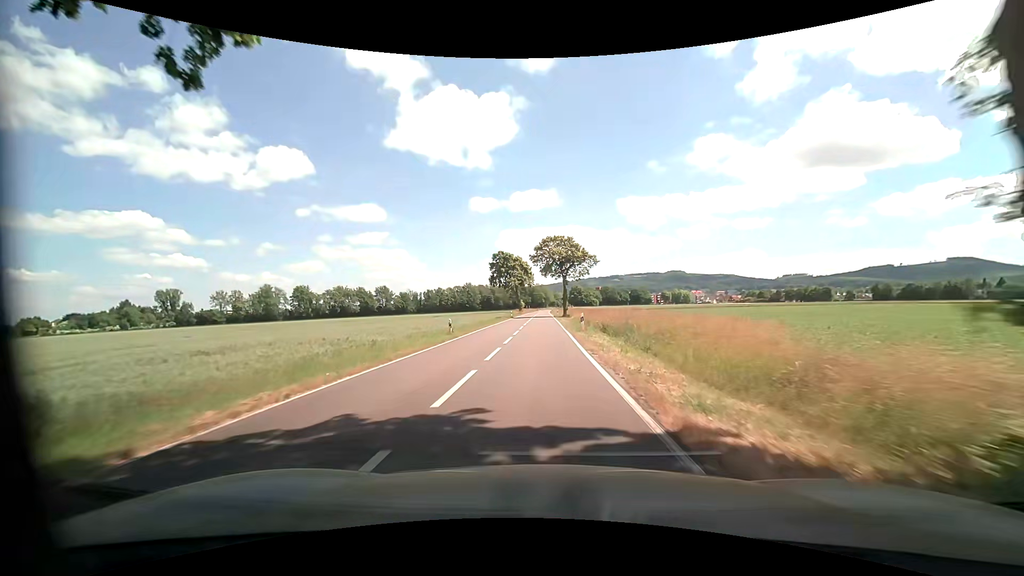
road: tertiary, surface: asphalt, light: Day
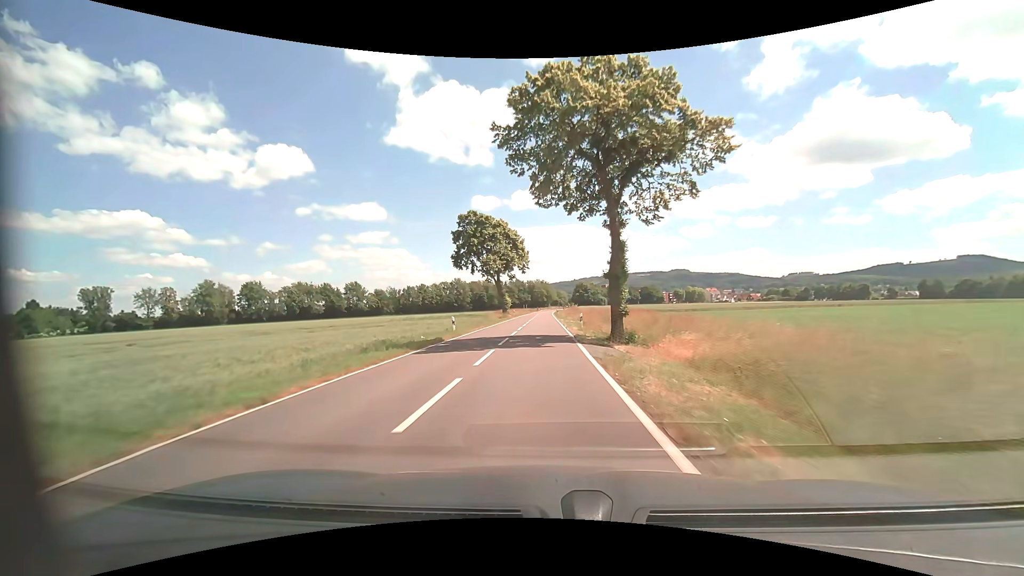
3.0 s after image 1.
(+0.1, +50.0) m; 0°
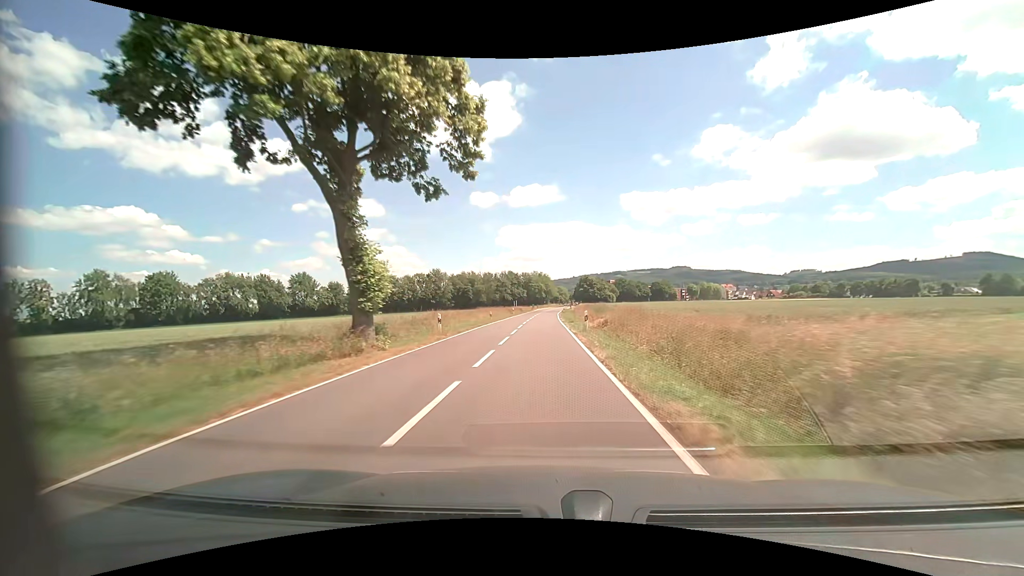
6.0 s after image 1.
(-0.1, +55.2) m; 0°
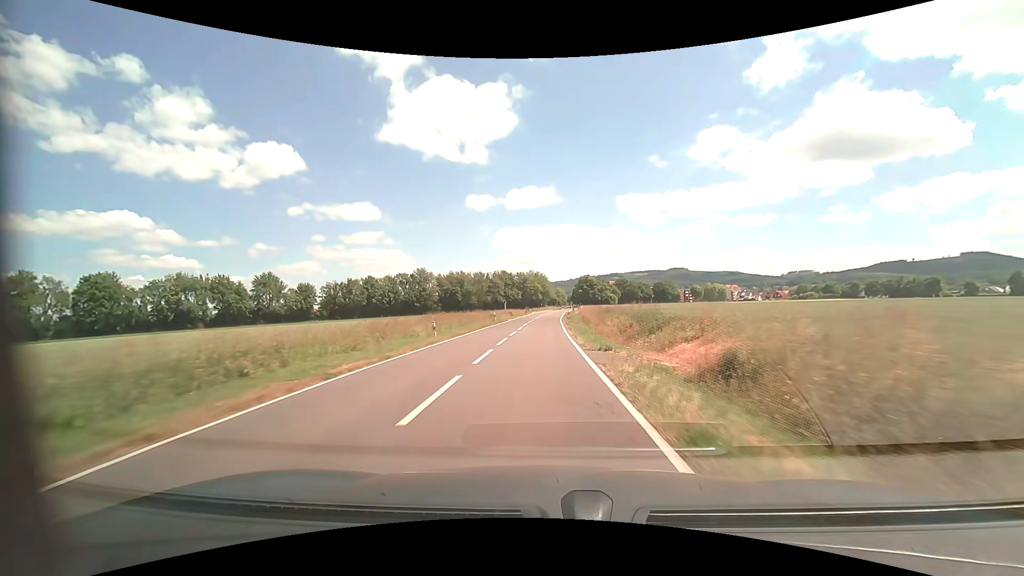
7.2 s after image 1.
(0.0, +23.4) m; 0°
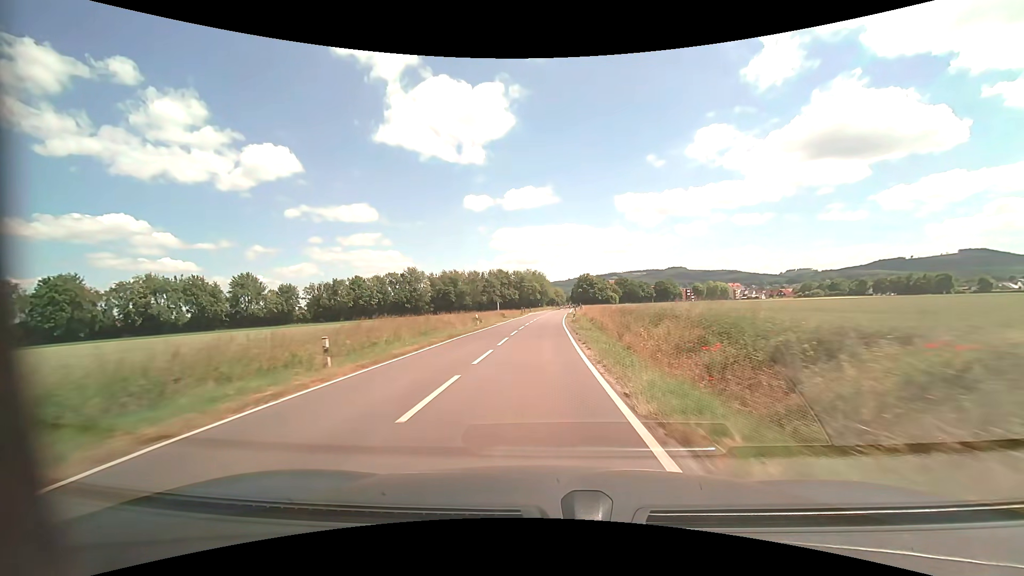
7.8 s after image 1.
(+0.1, +11.9) m; 0°
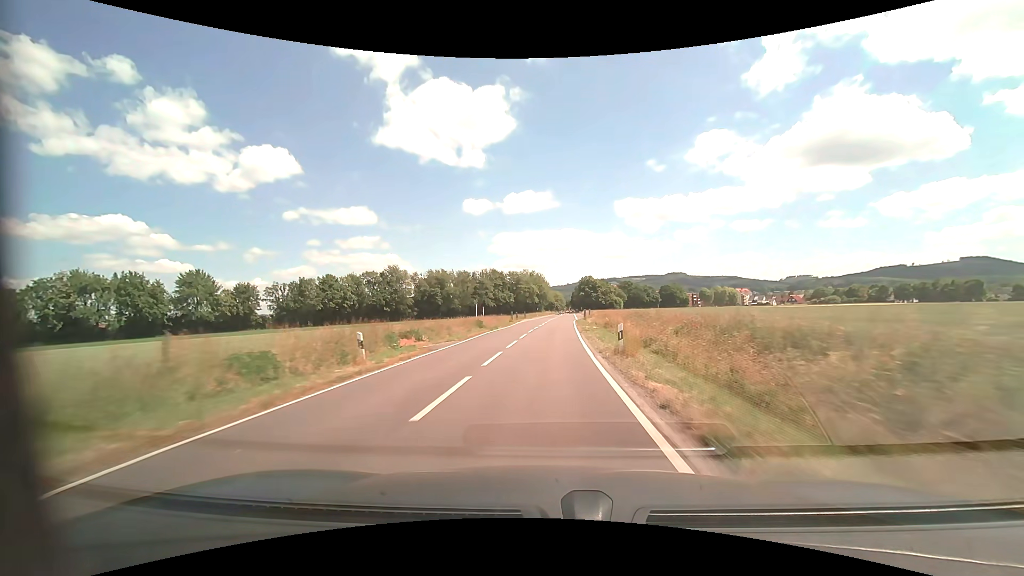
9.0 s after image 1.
(+0.1, +24.0) m; 0°
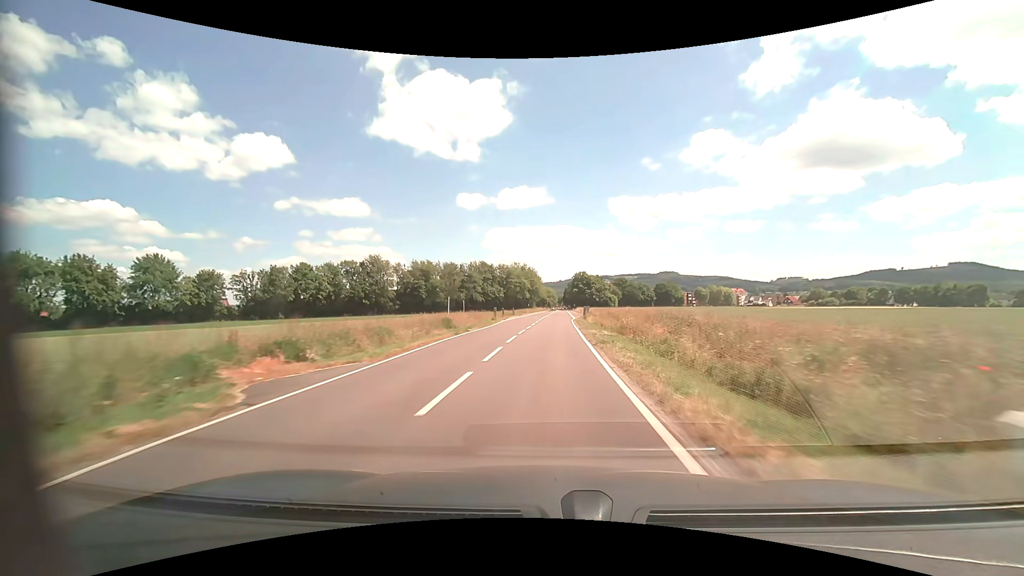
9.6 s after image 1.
(0.0, +12.0) m; +1°
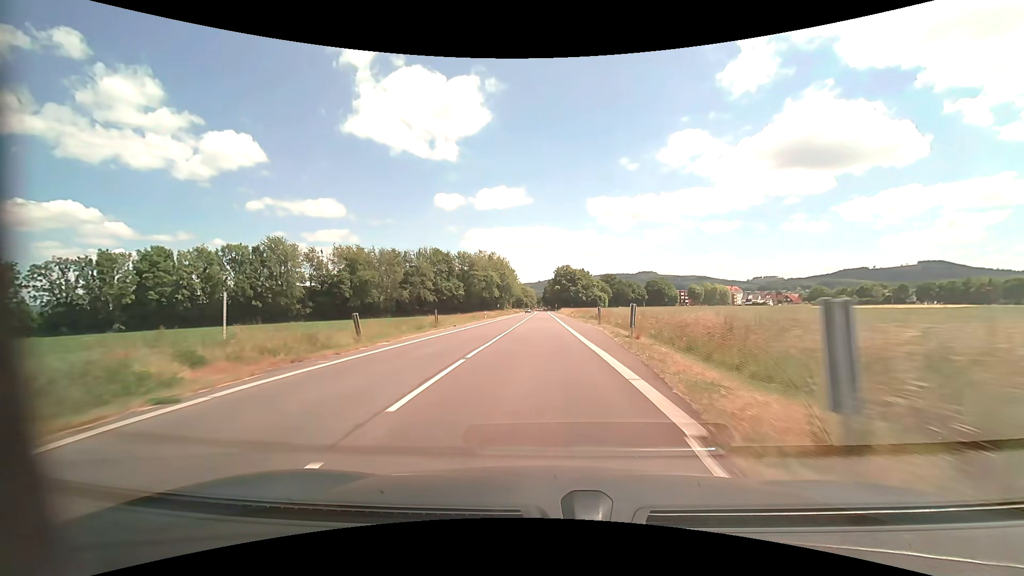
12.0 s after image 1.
(+1.6, +48.1) m; +3°
(0, +10) (0, +20) (0, +30) (0, +40) (0, +50) (0, +60) (0, +70) (0, +80) (0, +90) (0, +100) m
